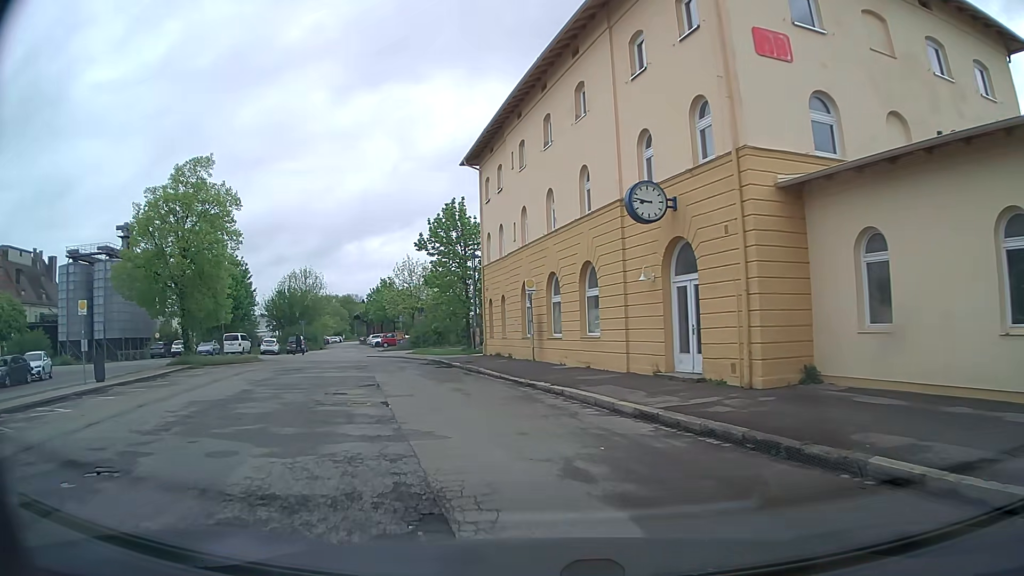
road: service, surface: asphalt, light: Day
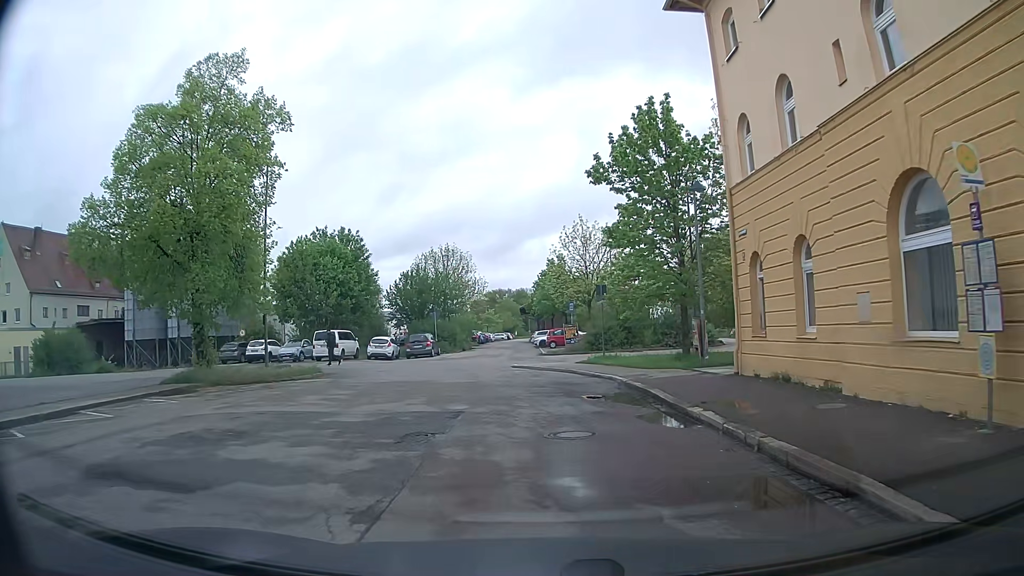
(-3.5, +18.4) m; -17°
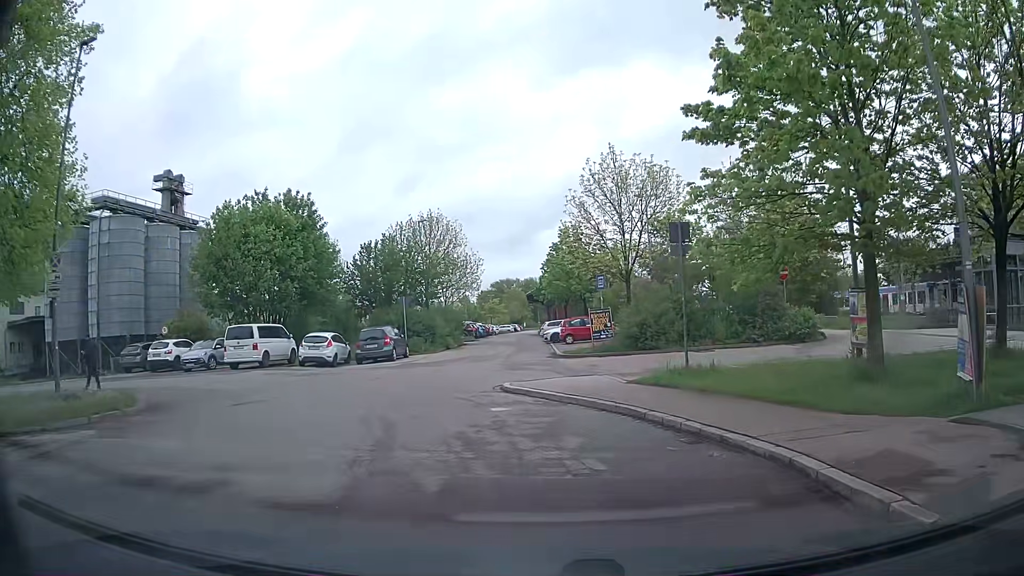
(-0.2, +13.8) m; -2°
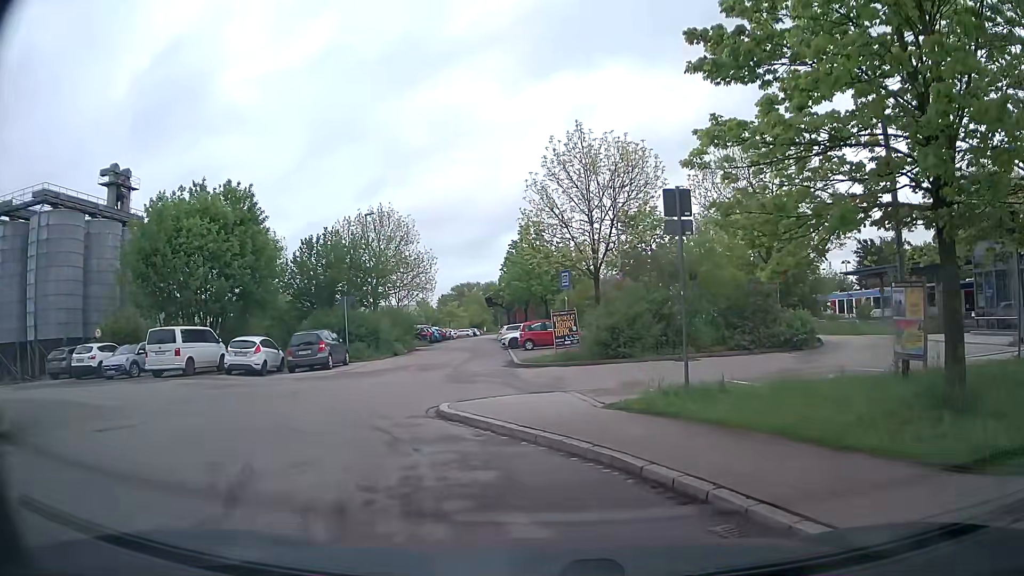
(+0.1, +3.6) m; +4°
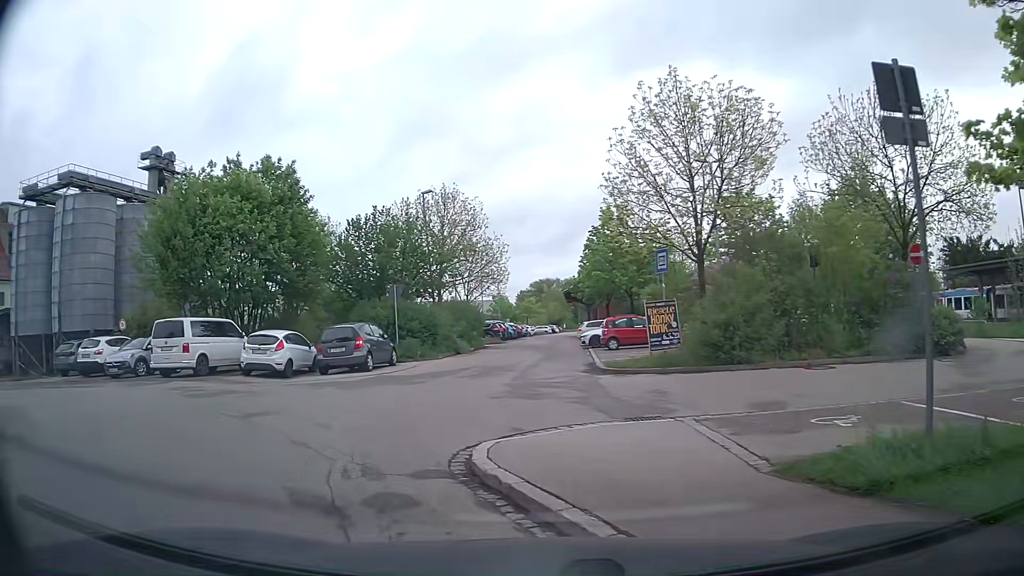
(-0.2, +4.9) m; -8°
